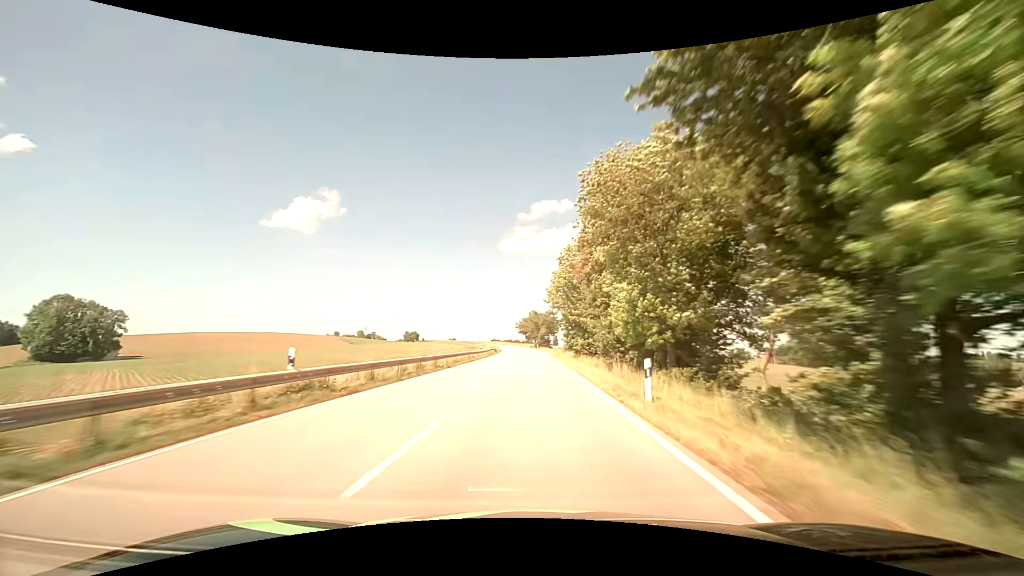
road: secondary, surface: asphalt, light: Day
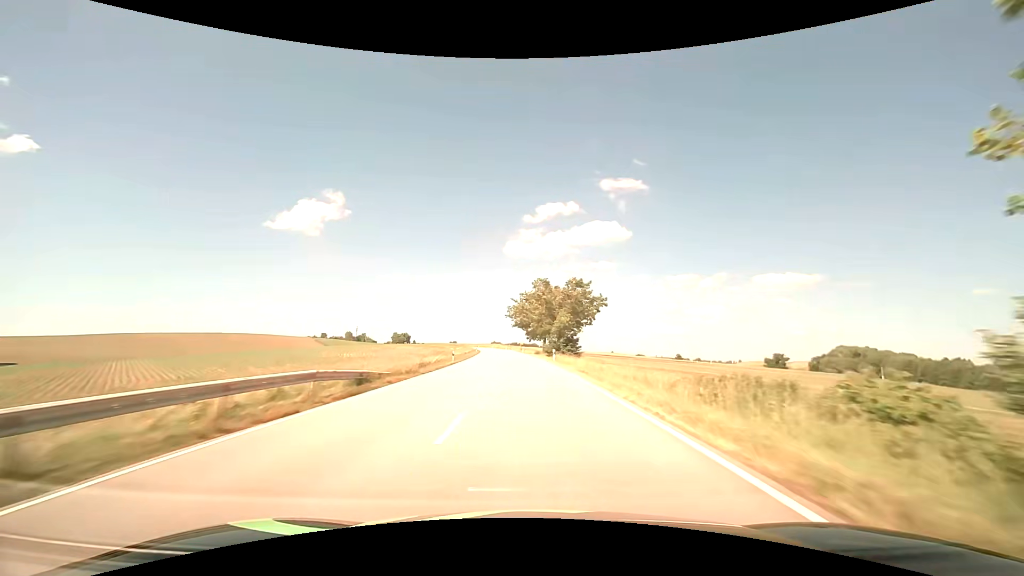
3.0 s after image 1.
(0.0, +69.9) m; 0°
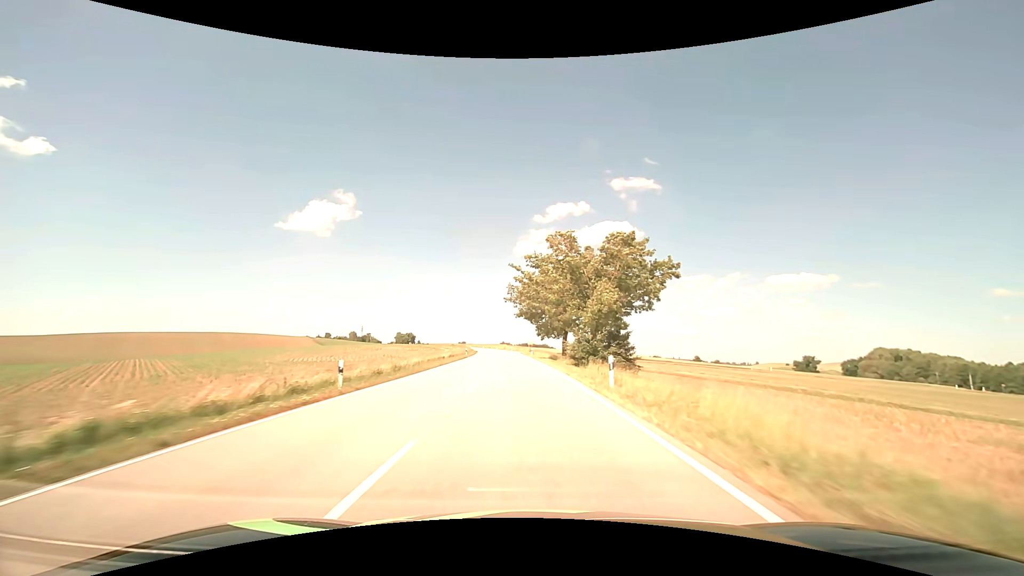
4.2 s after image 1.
(-0.3, +27.7) m; -1°
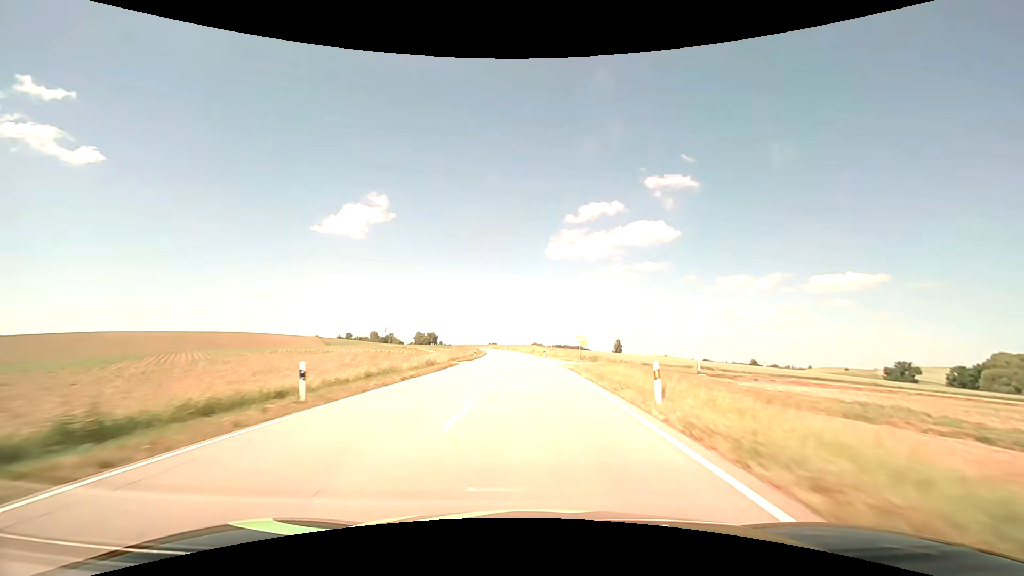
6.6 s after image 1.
(-2.1, +55.5) m; -4°
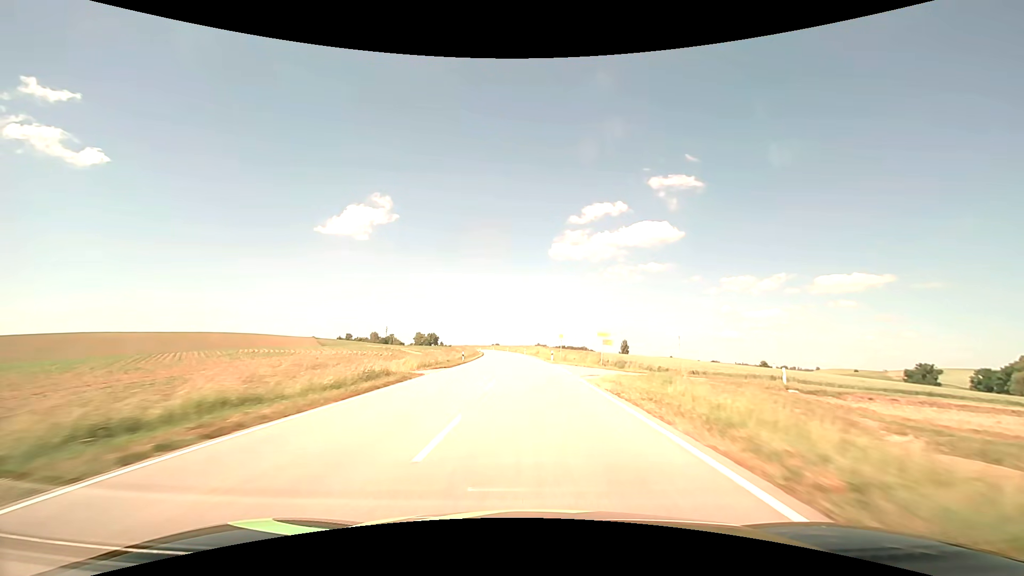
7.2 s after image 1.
(-0.1, +14.1) m; -1°
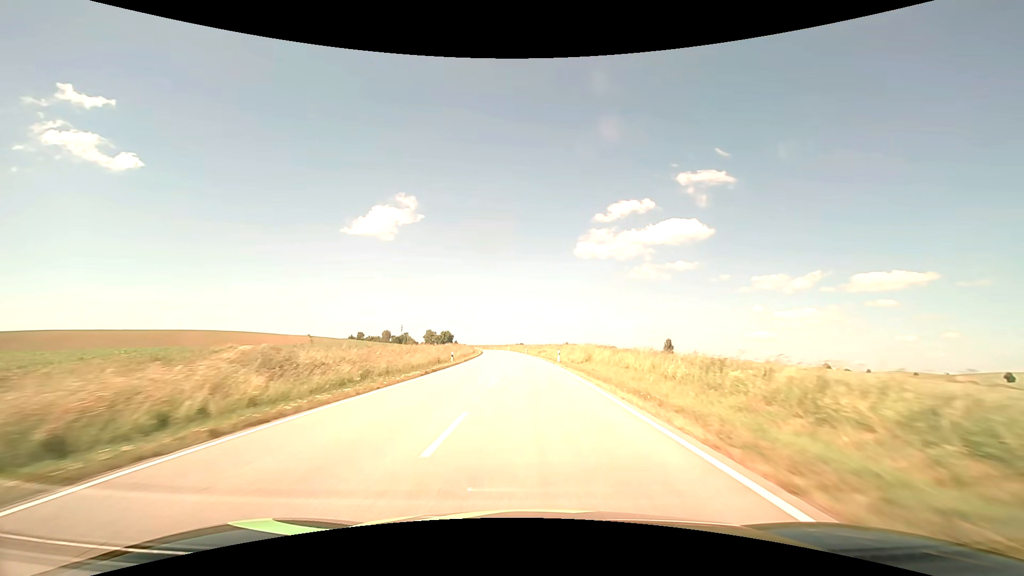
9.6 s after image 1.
(-1.3, +57.4) m; -3°
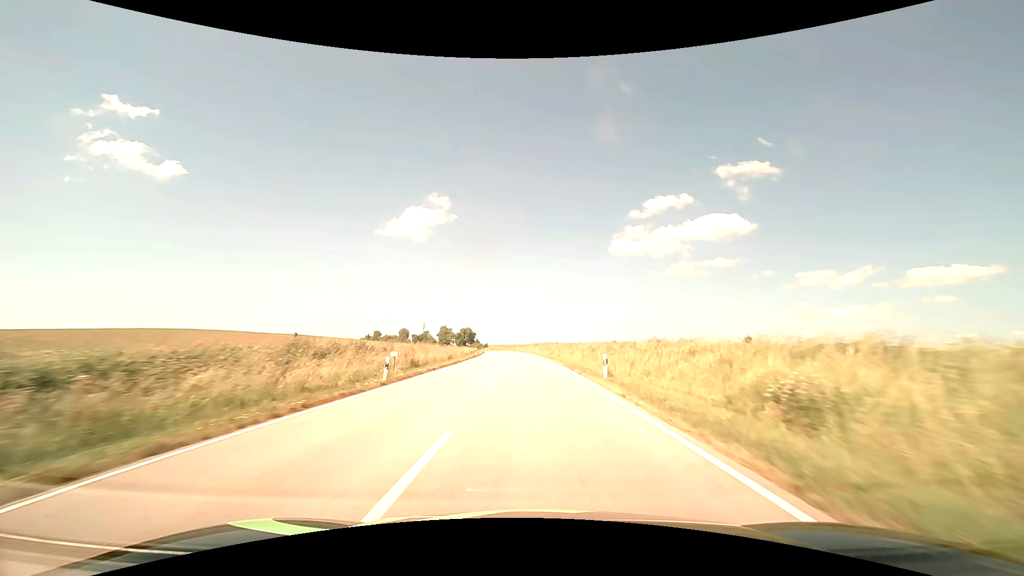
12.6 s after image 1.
(-2.4, +73.0) m; -4°
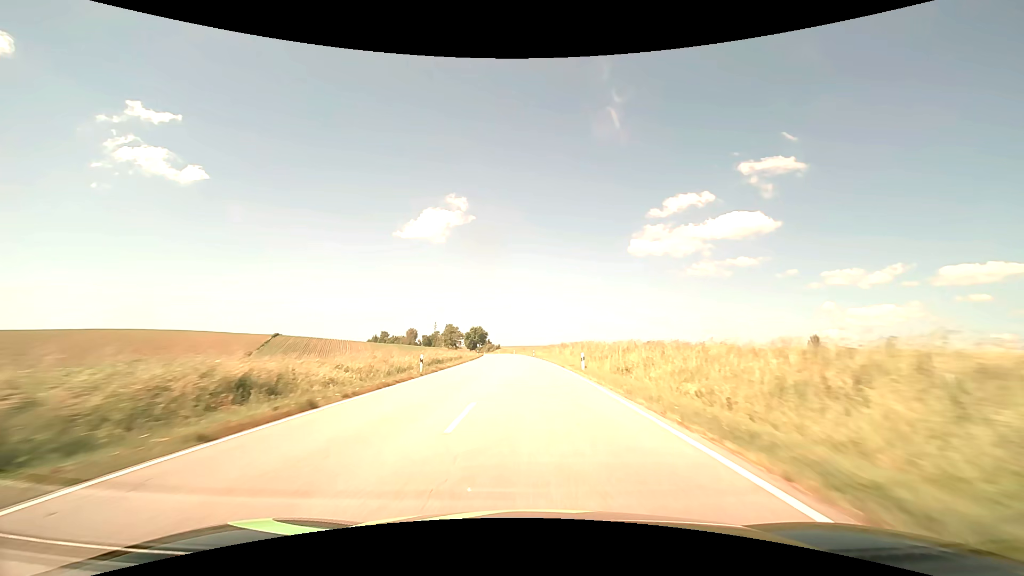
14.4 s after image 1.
(-0.9, +44.3) m; -2°
